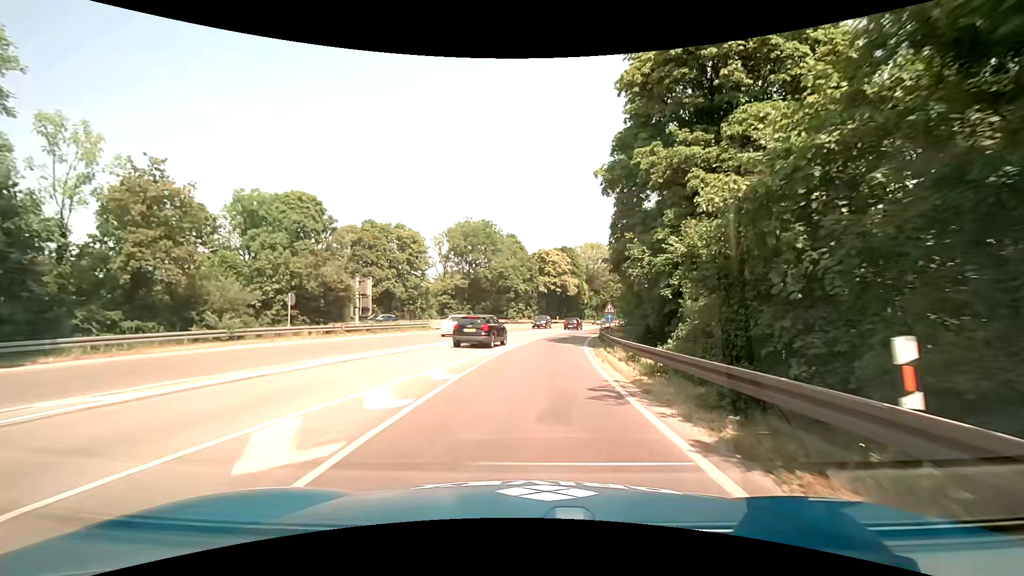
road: trunk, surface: asphalt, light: Day
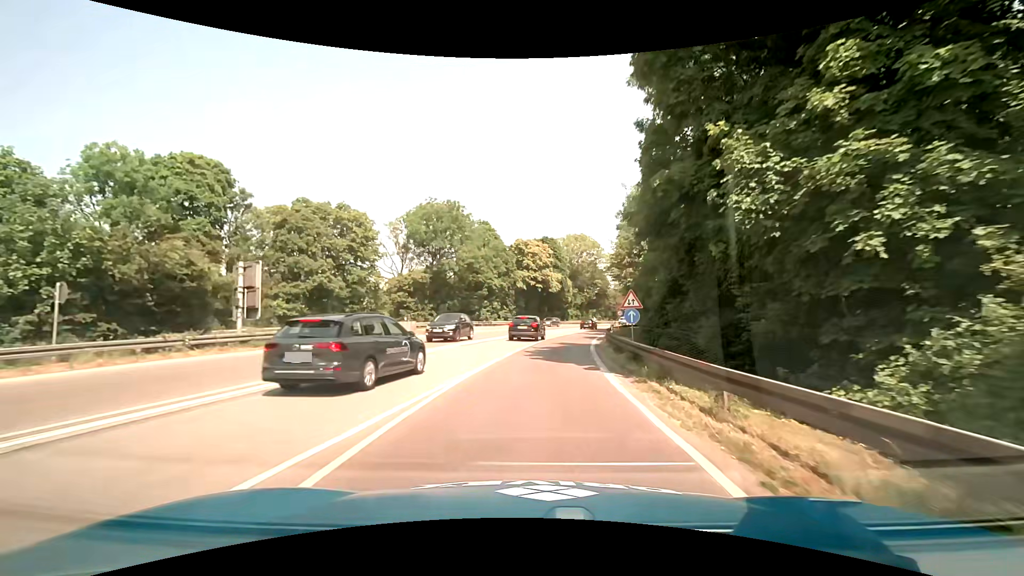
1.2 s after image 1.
(+0.2, +12.9) m; +1°
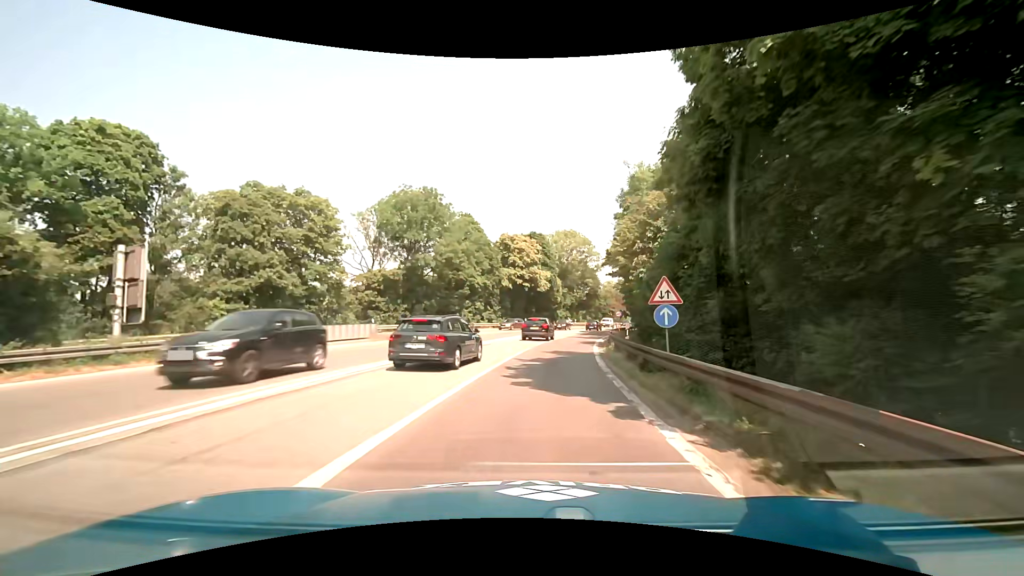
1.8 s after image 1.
(+0.2, +6.6) m; +1°
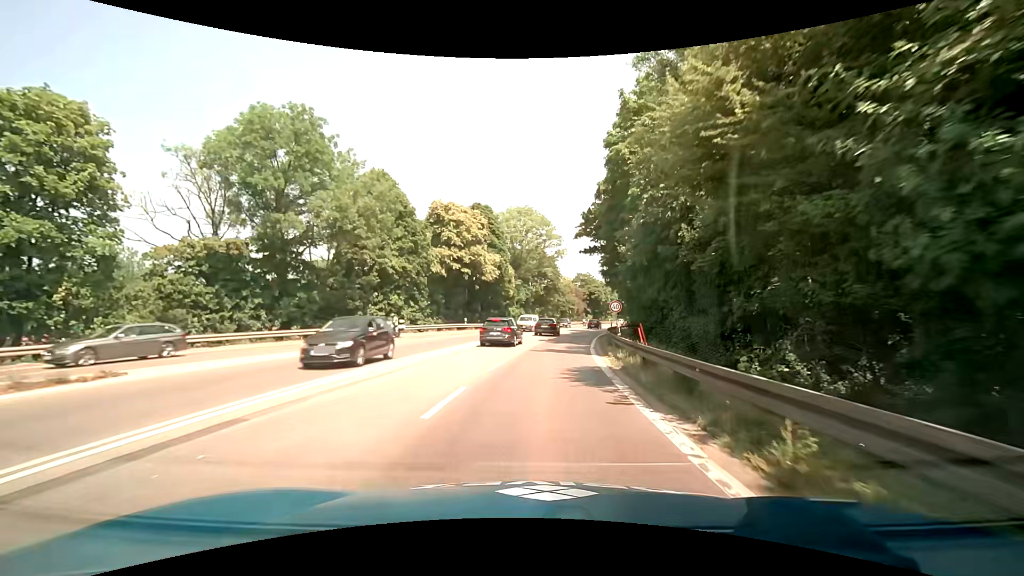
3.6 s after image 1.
(+1.2, +19.9) m; +6°
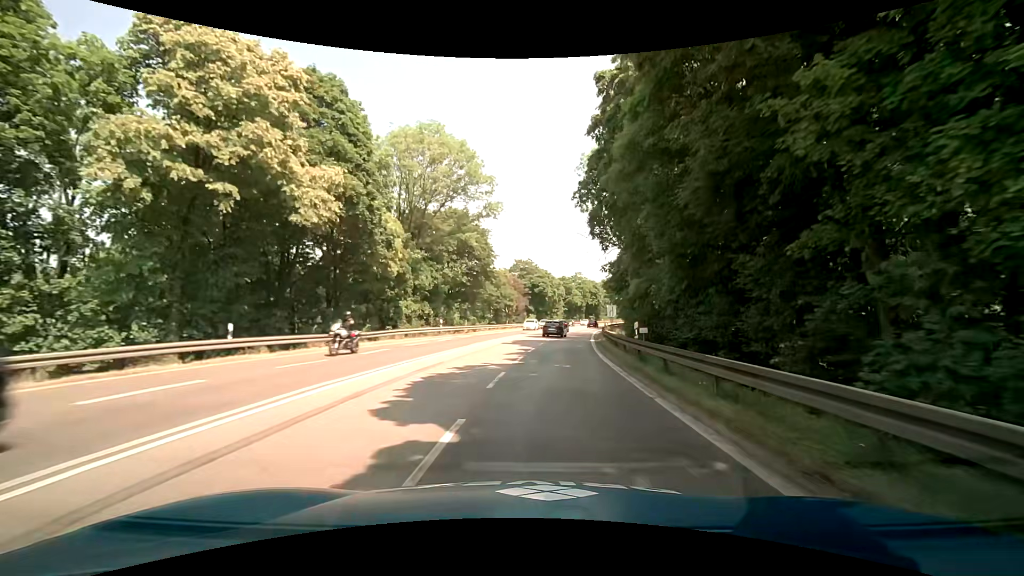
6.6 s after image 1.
(+1.9, +32.7) m; +8°
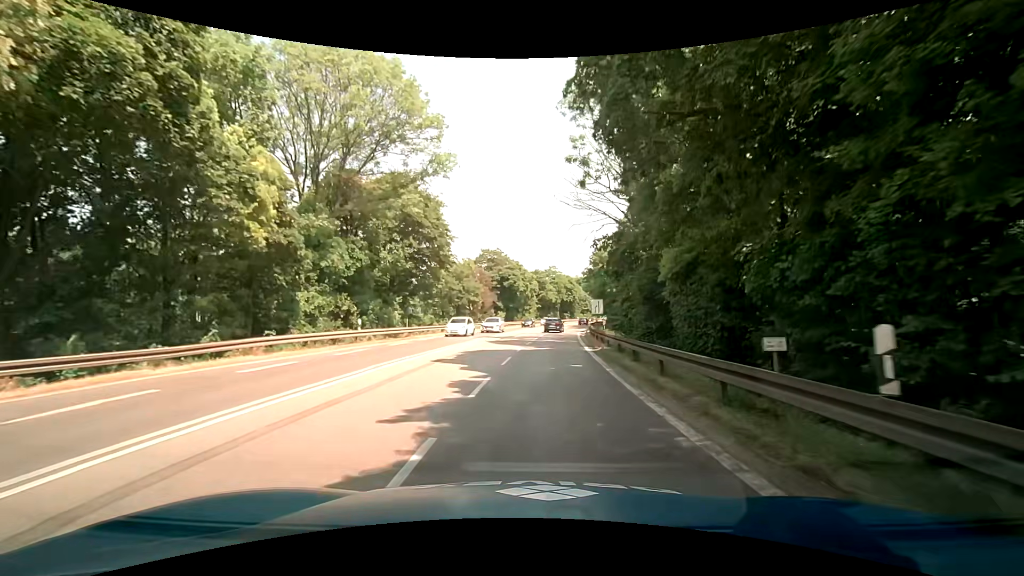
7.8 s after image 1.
(+0.4, +13.2) m; +3°
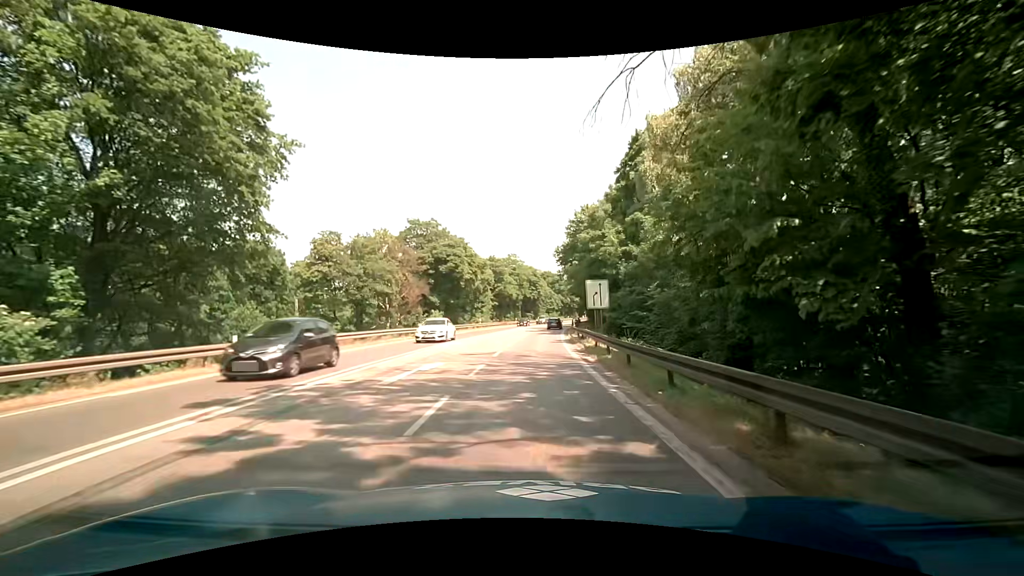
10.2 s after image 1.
(+1.1, +26.9) m; +4°
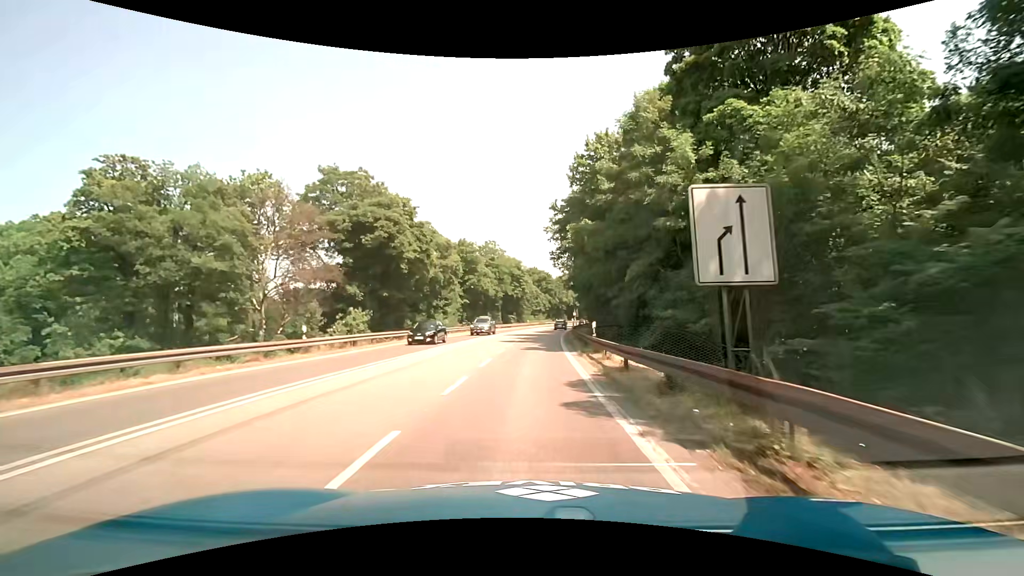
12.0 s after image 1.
(+0.3, +20.8) m; +1°
(0, +10) (0, +20) (+1, +30) (+1, +40) (+2, +50) (+3, +60) (+4, +70) (+5, +80) (+7, +90) (+8, +100) m
